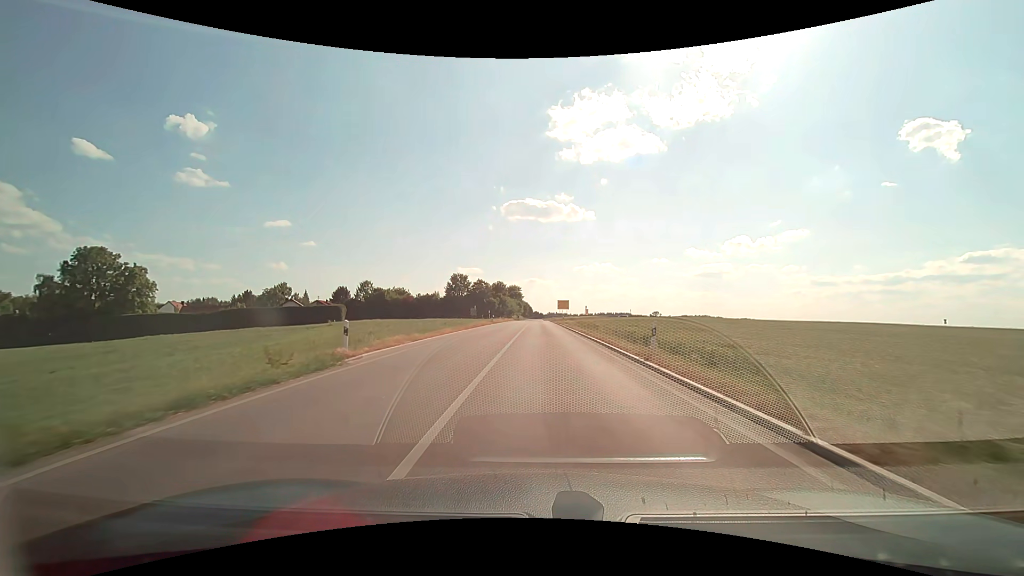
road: secondary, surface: asphalt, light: Day
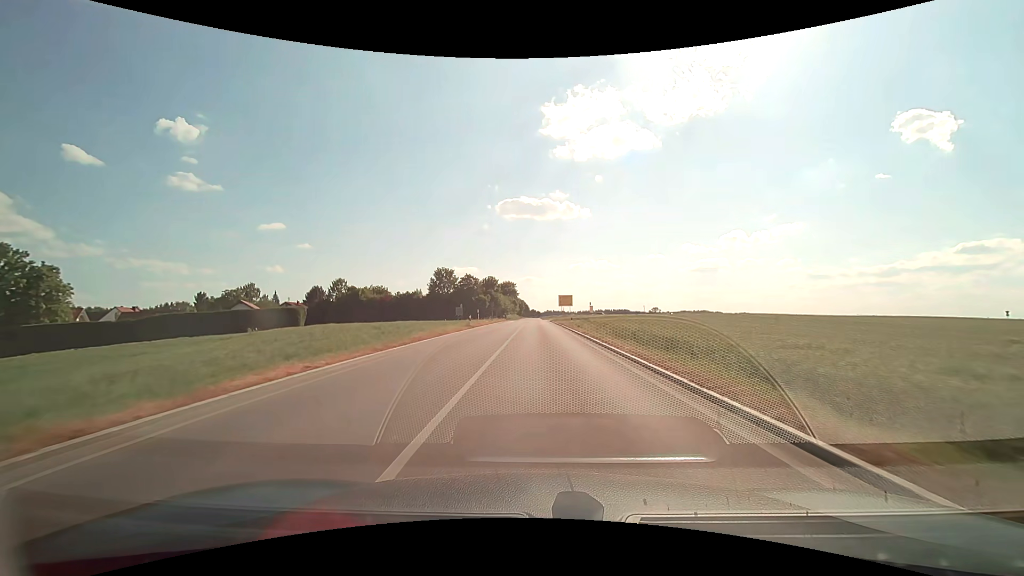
(0.0, +20.6) m; 0°
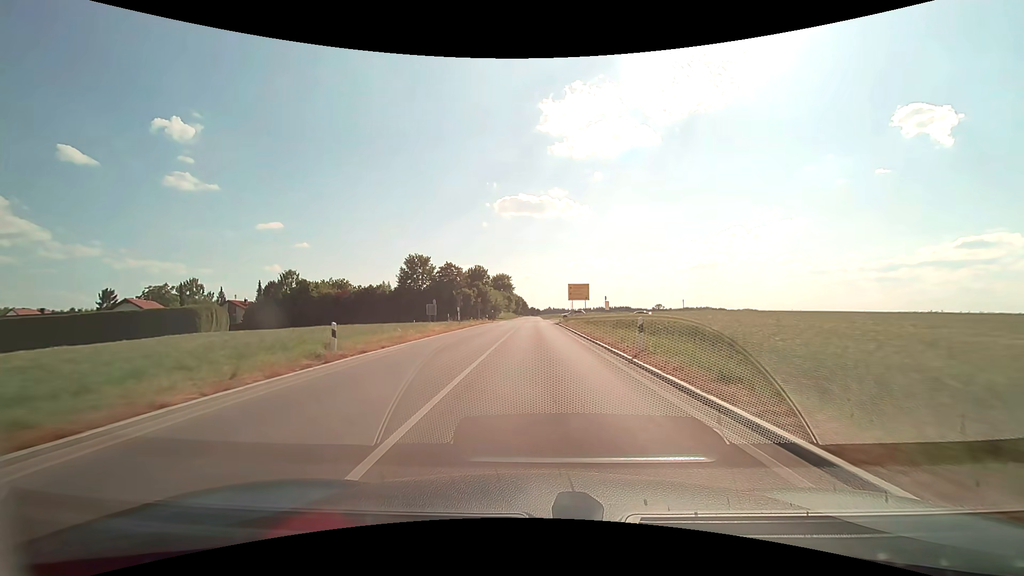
(+0.1, +30.6) m; 0°
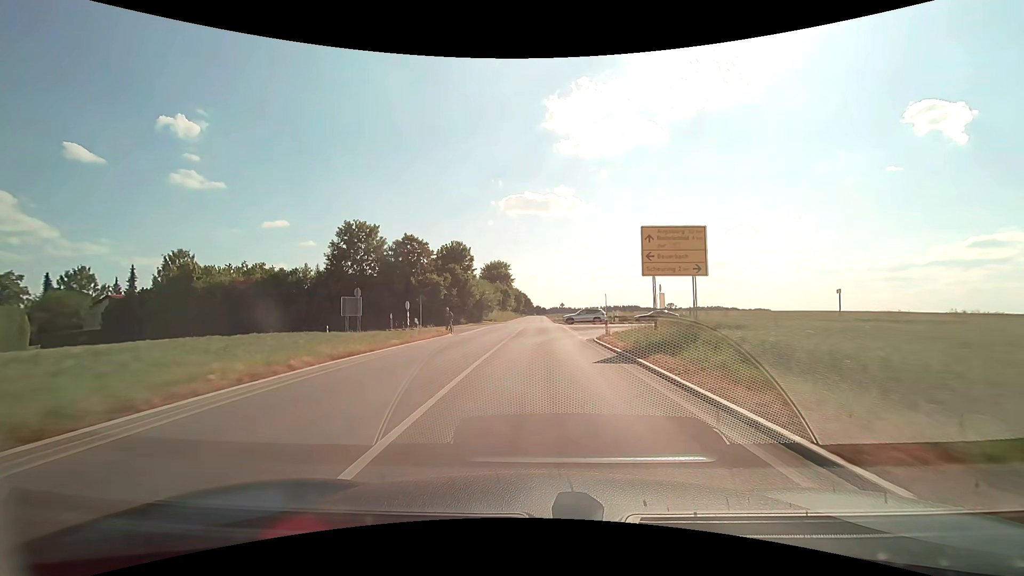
(-0.2, +40.5) m; -1°
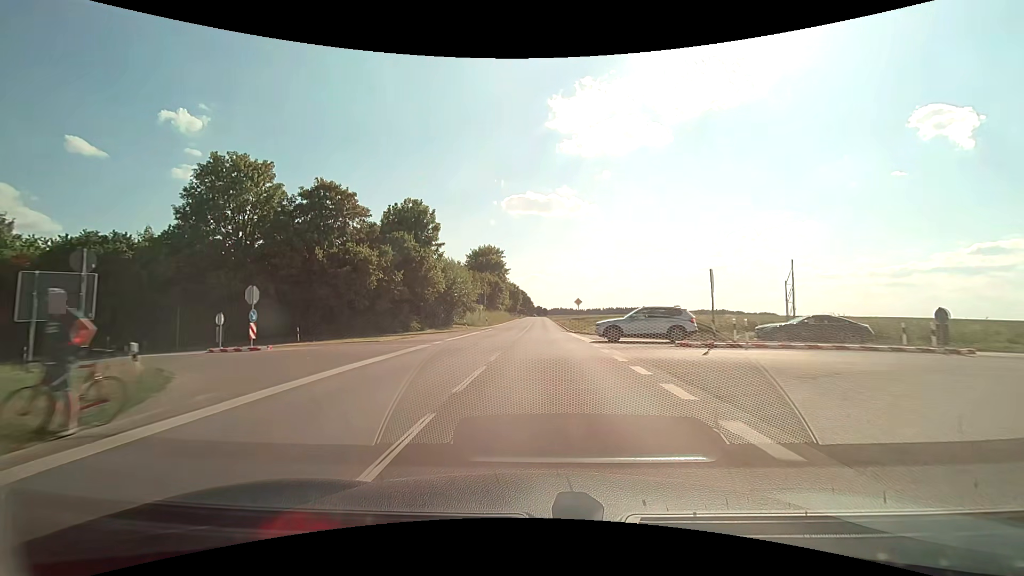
(0.0, +30.3) m; 0°
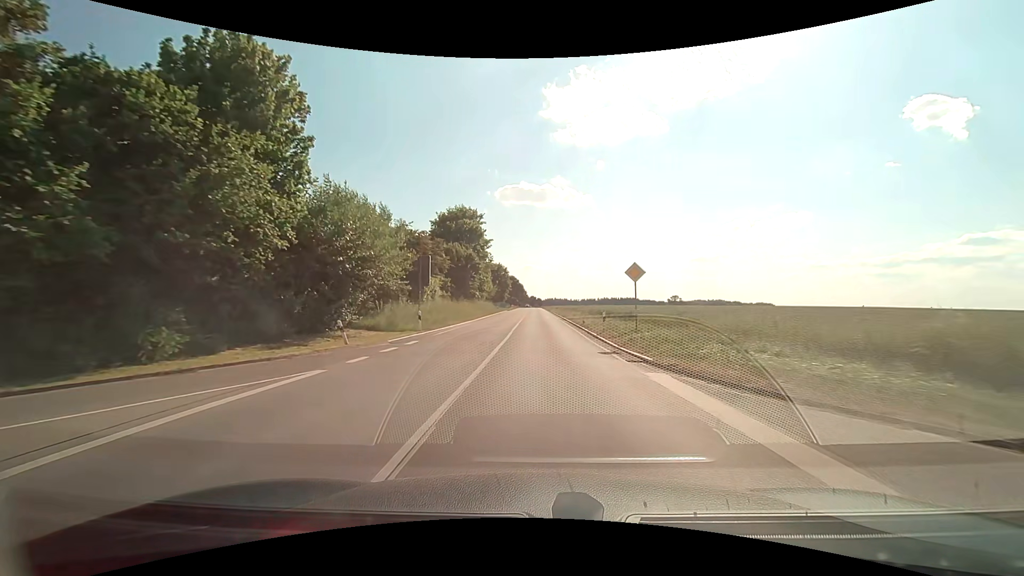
(+0.1, +30.9) m; +1°
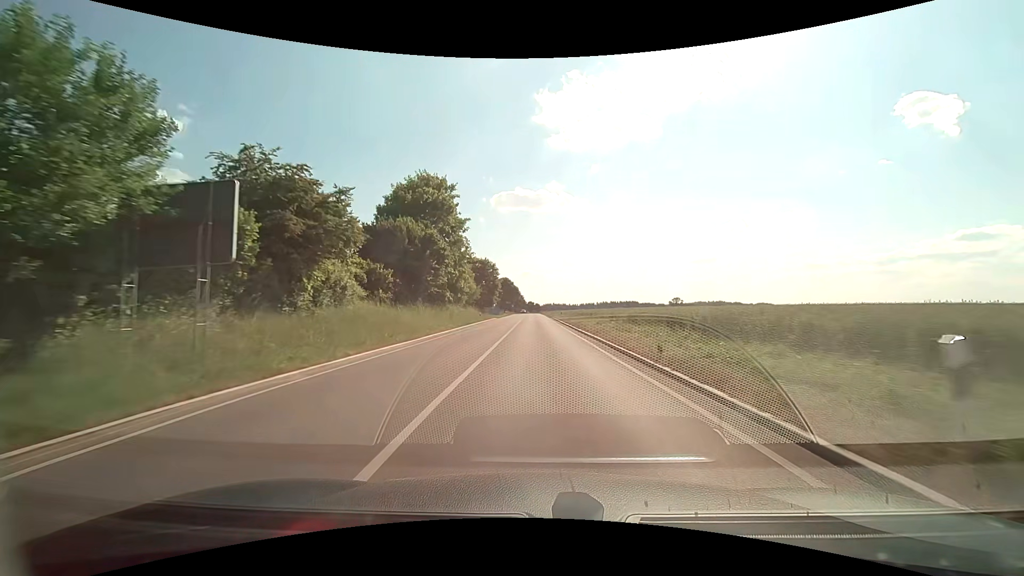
(0.0, +21.1) m; 0°
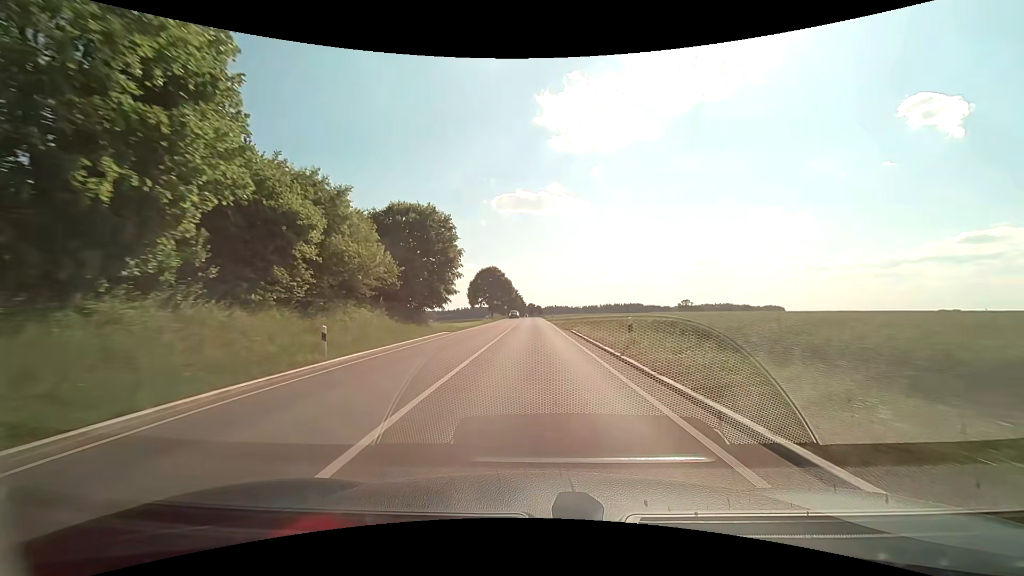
(+0.1, +42.6) m; 0°
(0, +10) (0, +20) (0, +30) (0, +40) (0, +50) (0, +60) (-1, +70) (-1, +80) (-1, +90) (-1, +100) m
